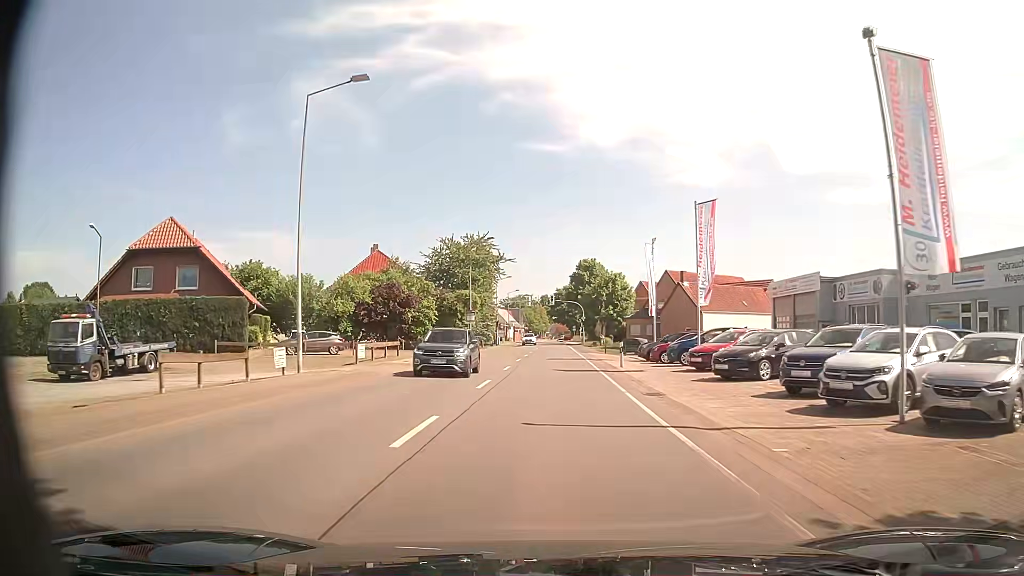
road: secondary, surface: asphalt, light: Day
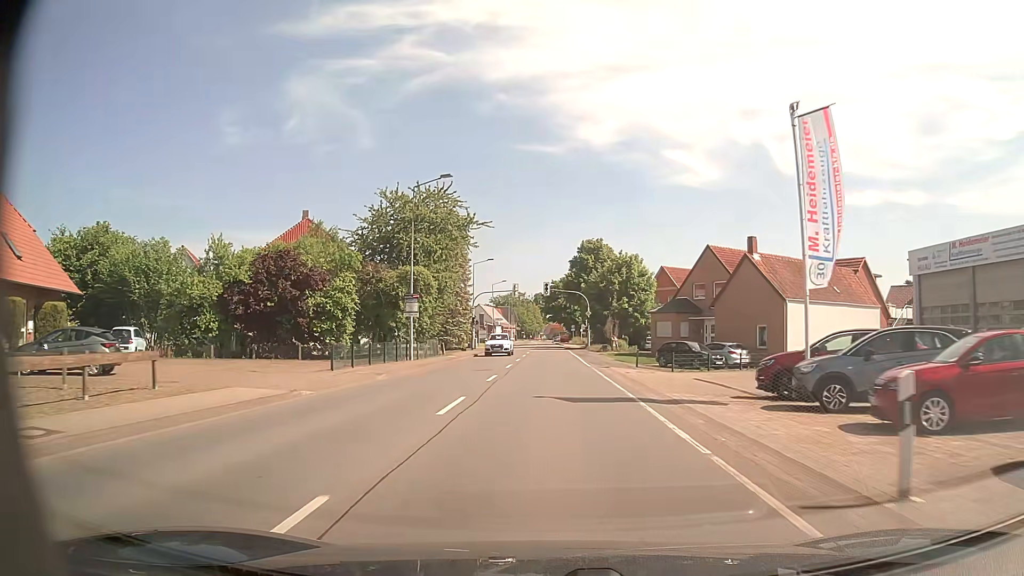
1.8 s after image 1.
(+0.3, +23.6) m; +1°
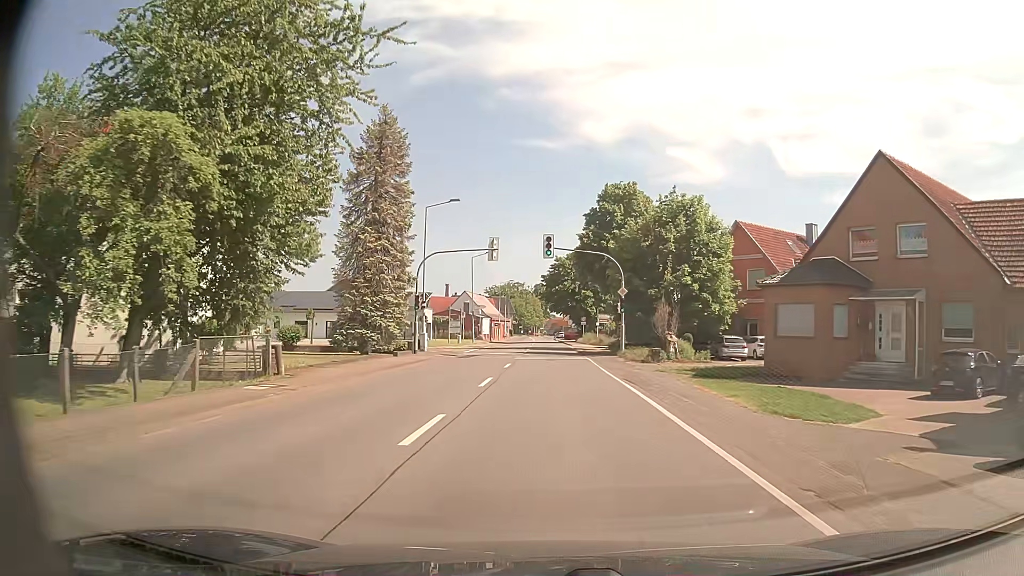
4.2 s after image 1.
(-0.2, +30.5) m; 0°
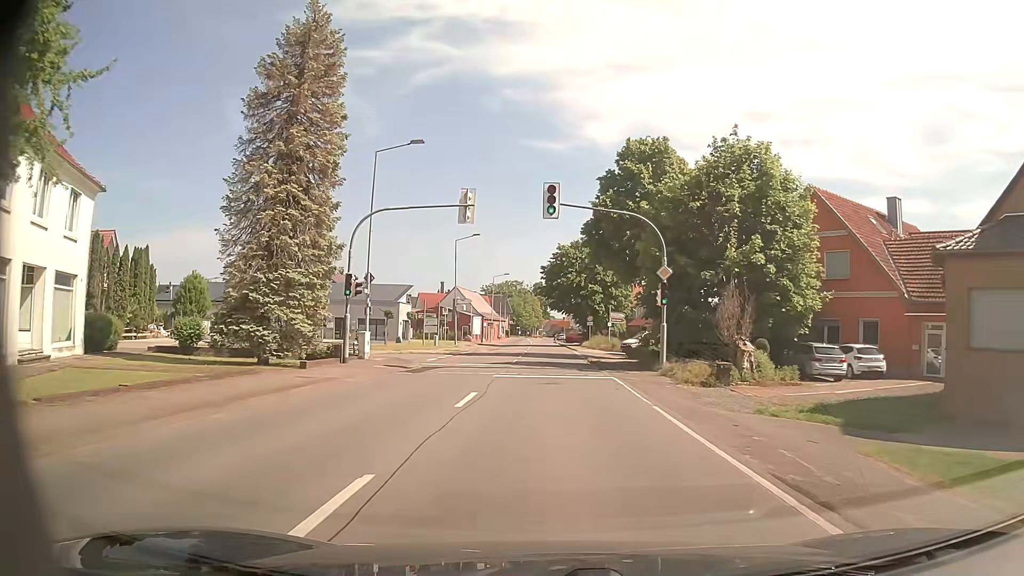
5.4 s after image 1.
(-0.1, +13.7) m; 0°
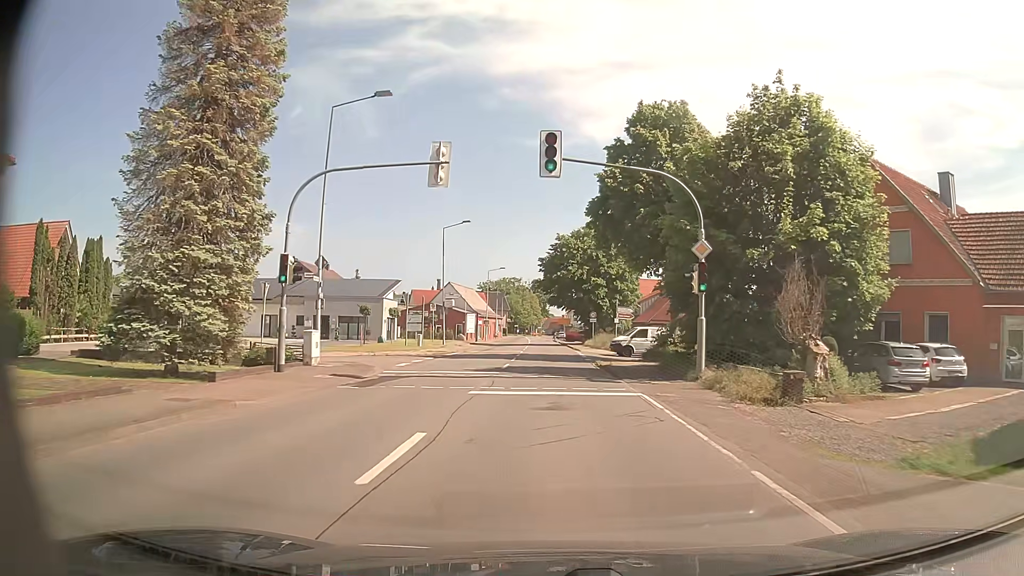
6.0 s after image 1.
(0.0, +6.4) m; 0°
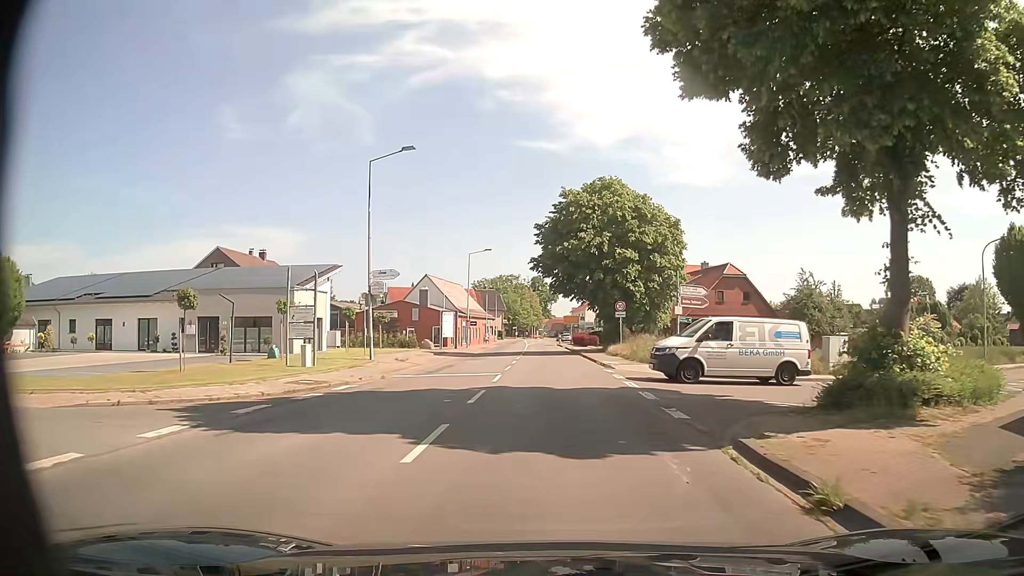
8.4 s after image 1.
(0.0, +22.8) m; 0°
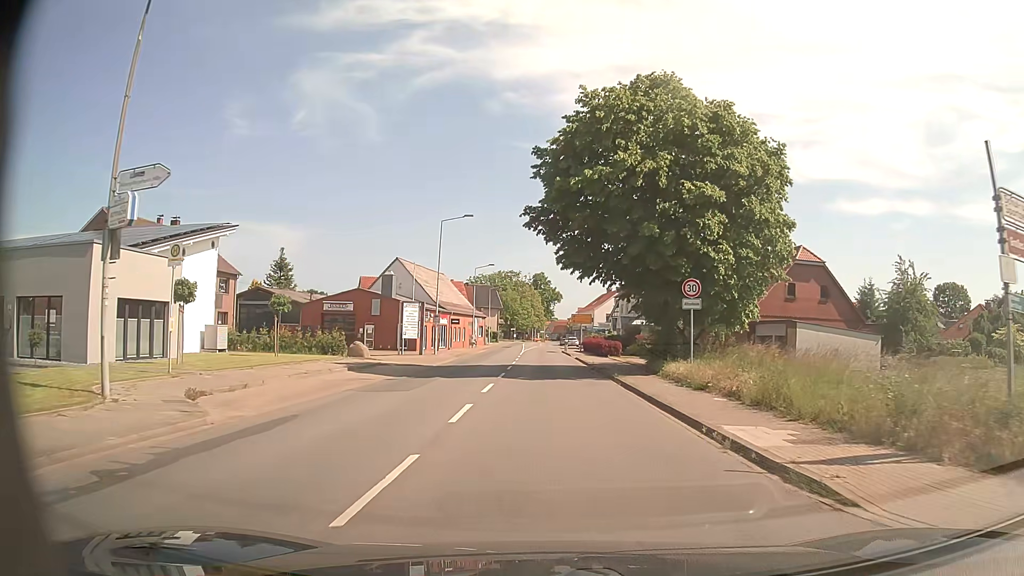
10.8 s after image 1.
(-0.1, +20.1) m; 0°
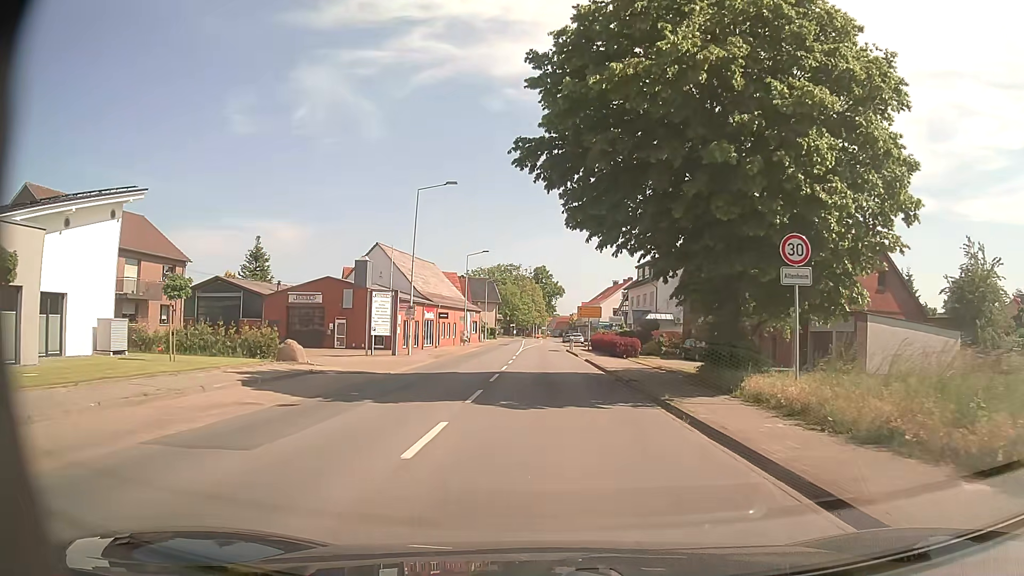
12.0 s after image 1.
(0.0, +9.4) m; 0°
(0, +10) (0, +20) (0, +30) (0, +40) (0, +50) (0, +60) (0, +70) (0, +80) (+1, +90) (+1, +100) m
